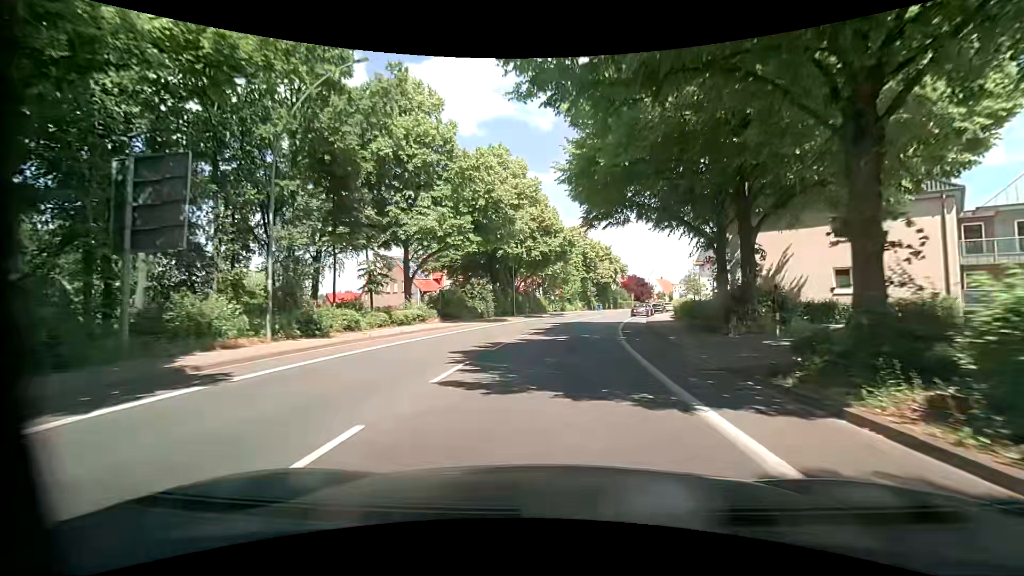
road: primary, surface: asphalt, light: Day
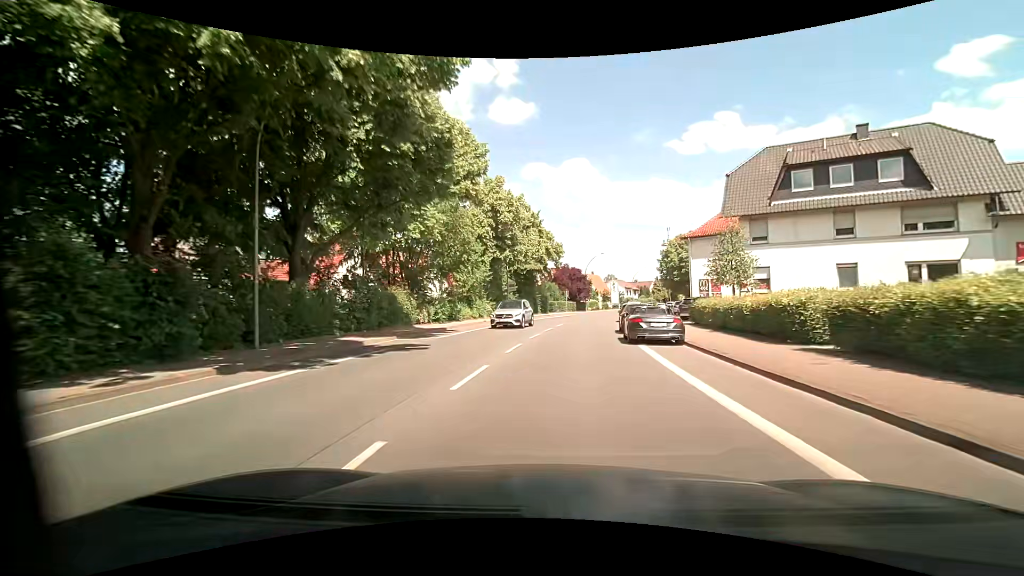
(+2.5, +36.0) m; +9°
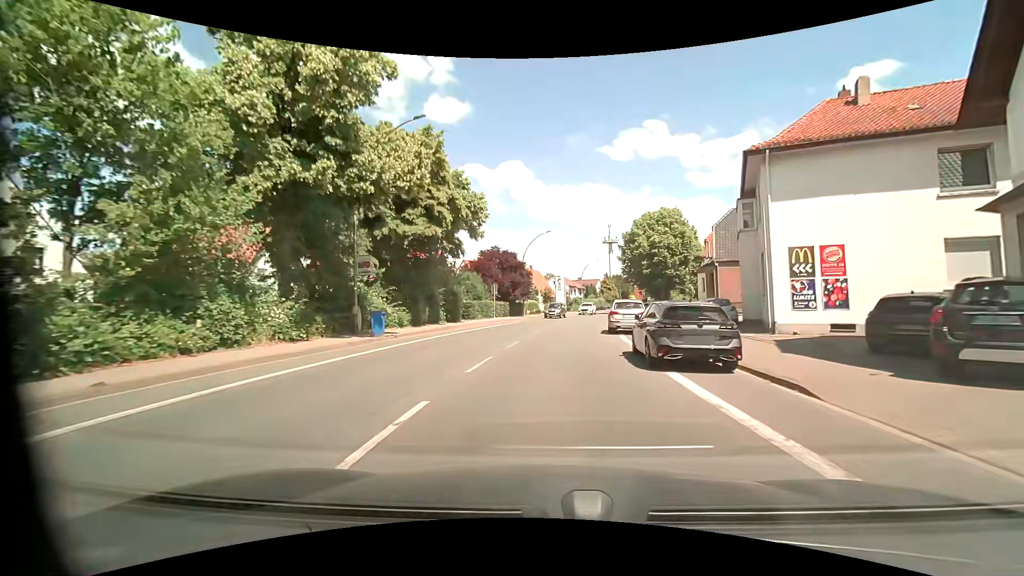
(+1.7, +27.9) m; +7°
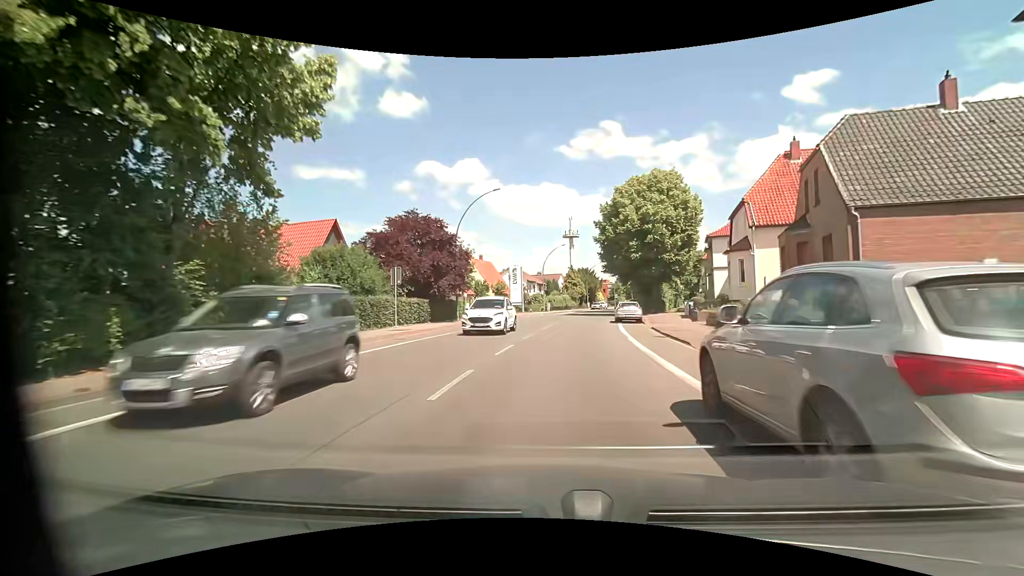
(+0.9, +20.9) m; +5°
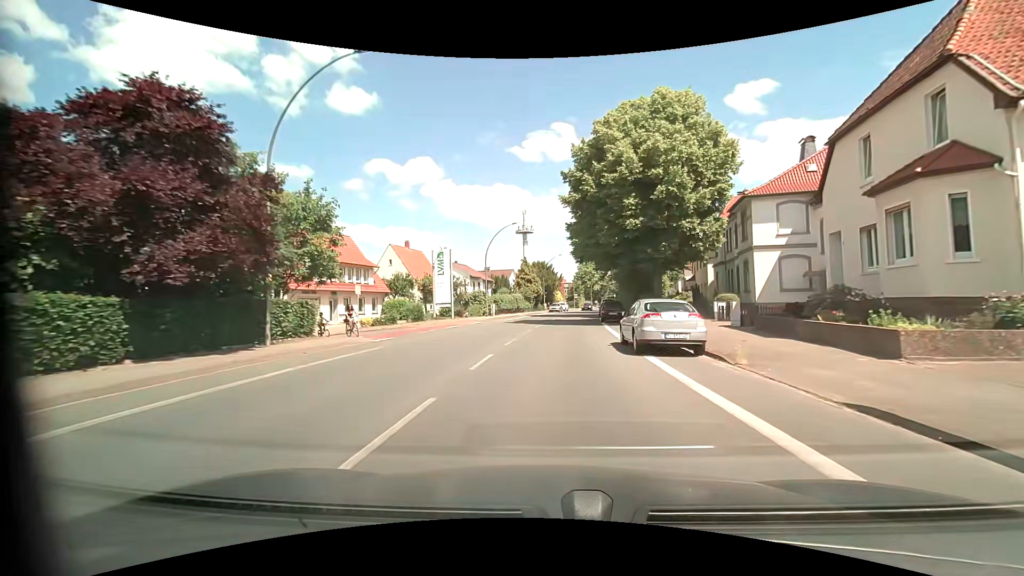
(+0.9, +20.8) m; +5°
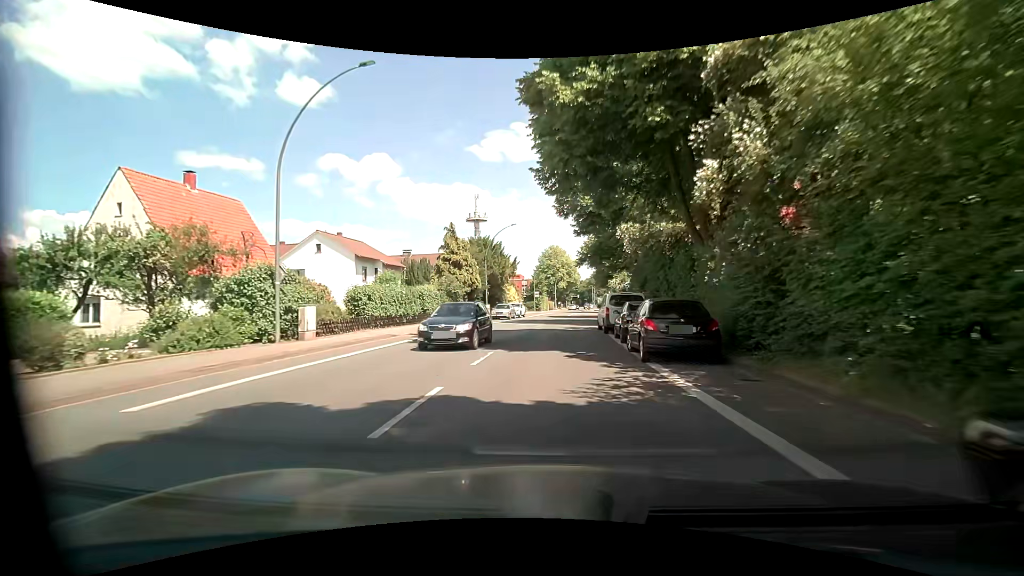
(+1.7, +35.1) m; +4°
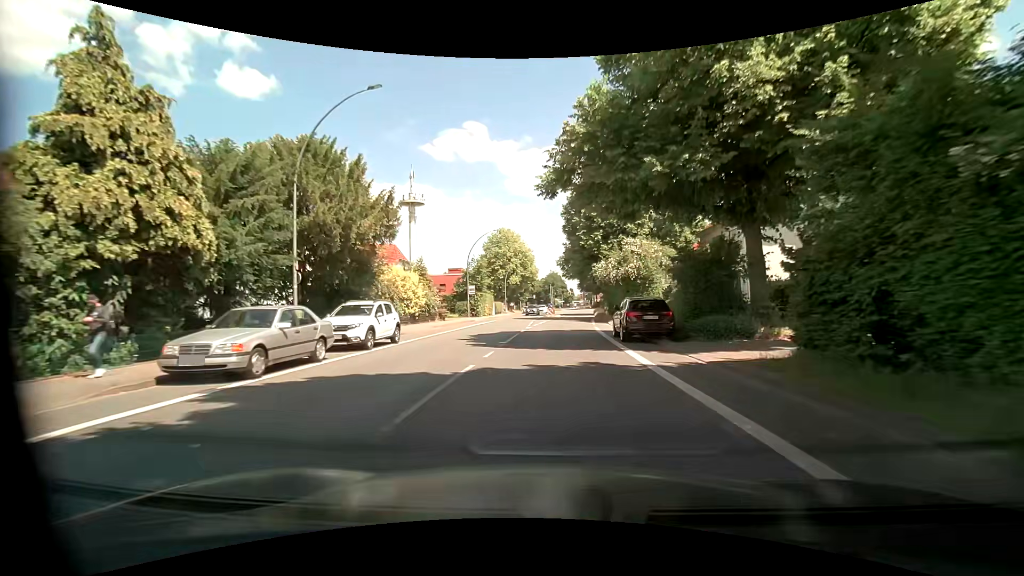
(+1.7, +34.3) m; +5°
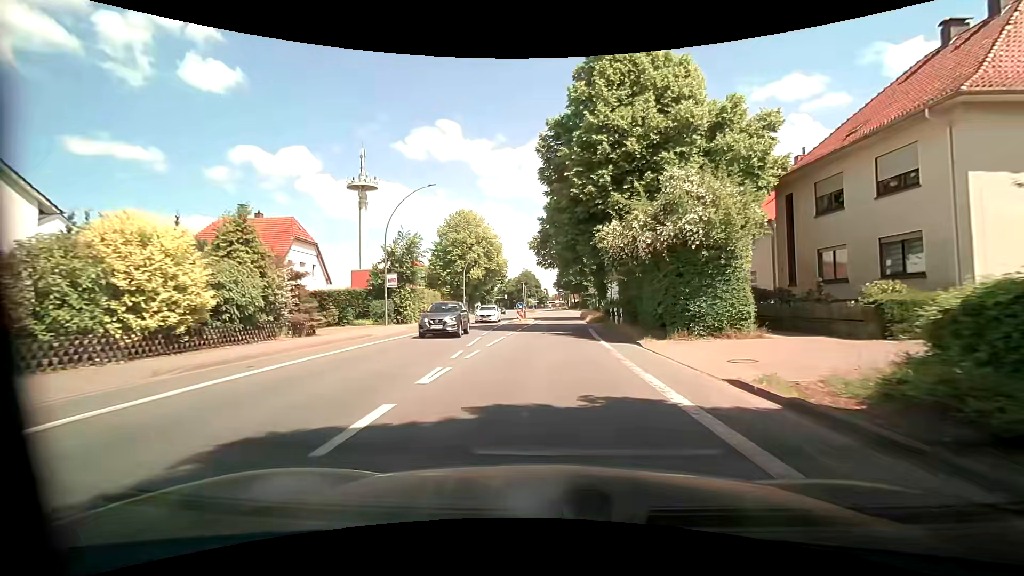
(+0.6, +21.0) m; +4°
(0, +10) (0, +20) (+1, +30) (+1, +40) (+1, +50) (+2, +60) (+2, +70) (+2, +80) (+2, +90) (+3, +100) m
